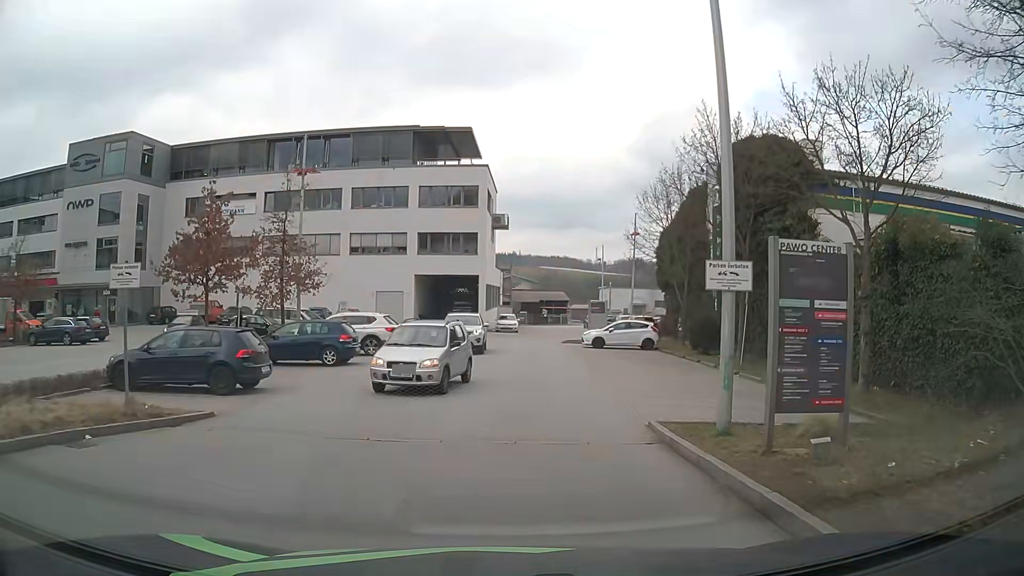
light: Day
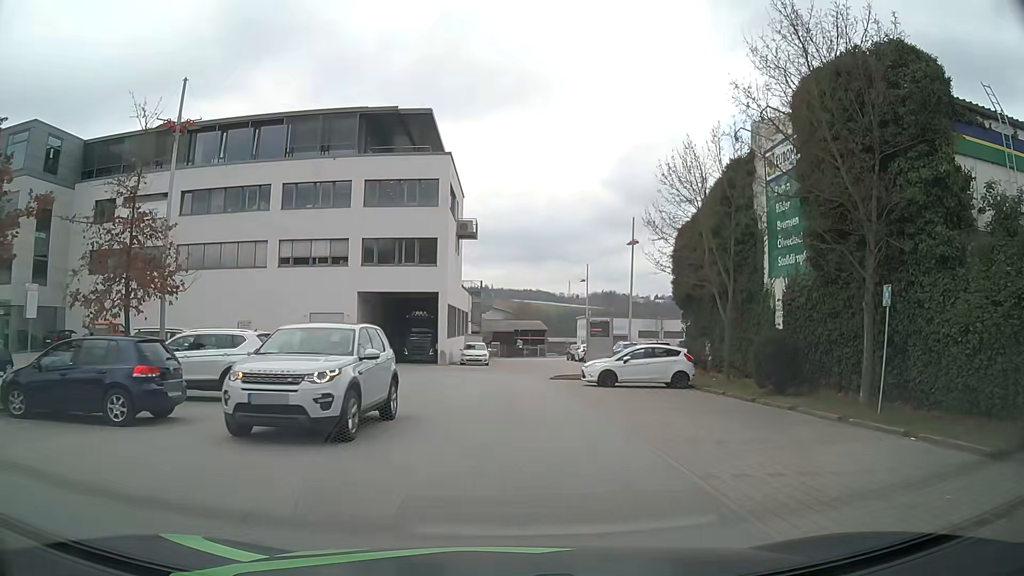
(+0.3, +11.3) m; +2°
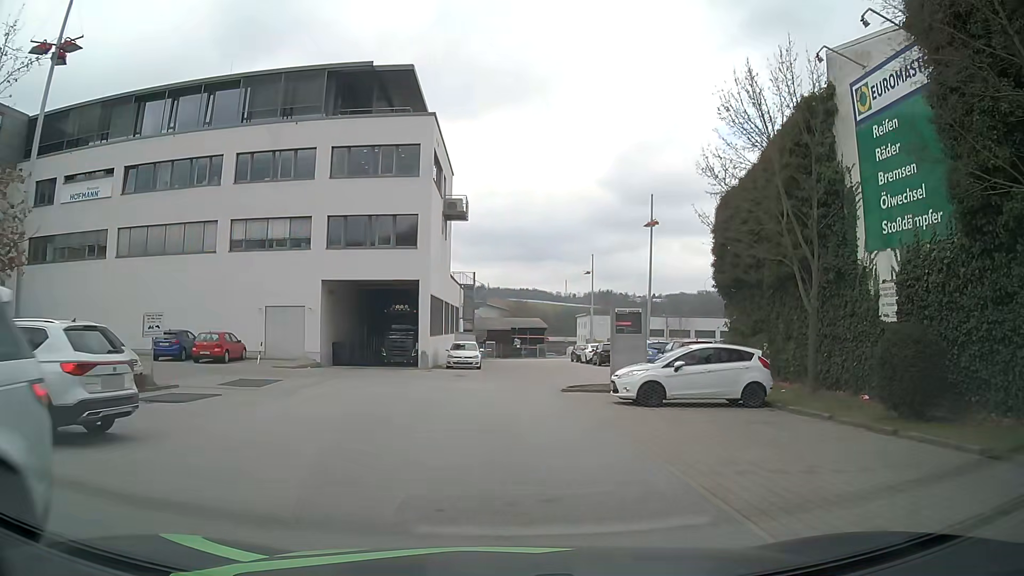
(+0.1, +7.4) m; +1°
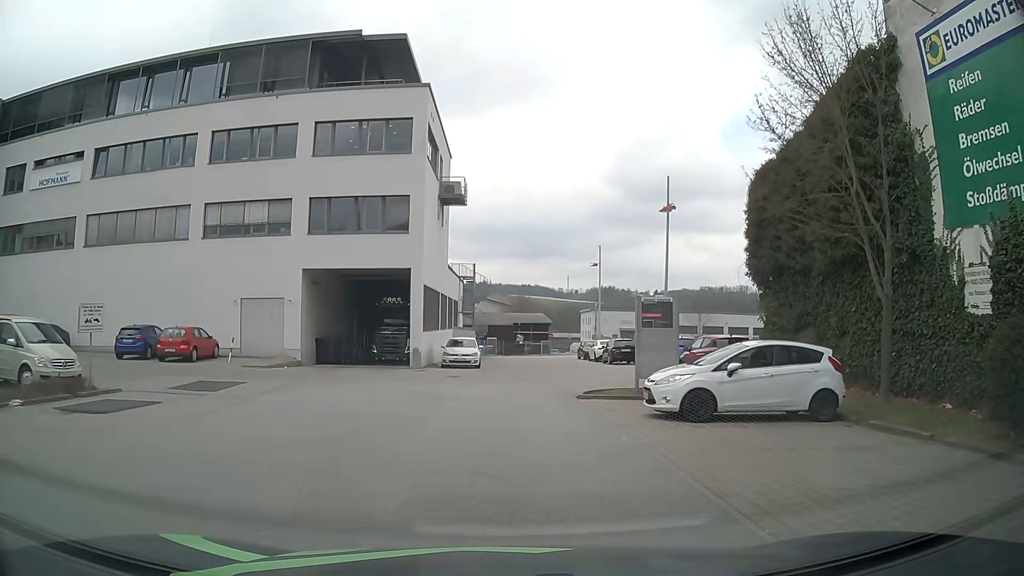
(0.0, +3.6) m; -1°
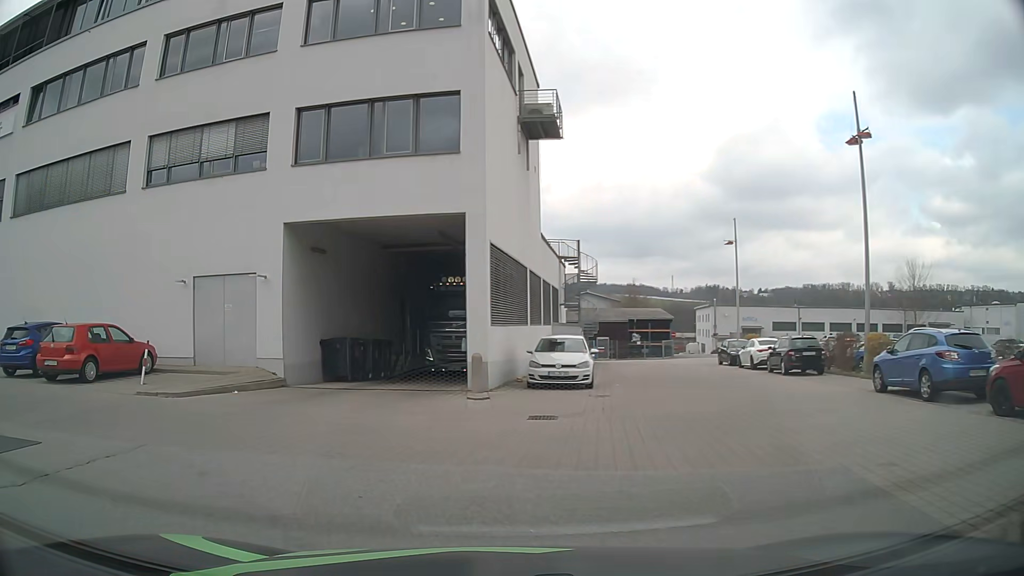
(-0.4, +12.9) m; -8°
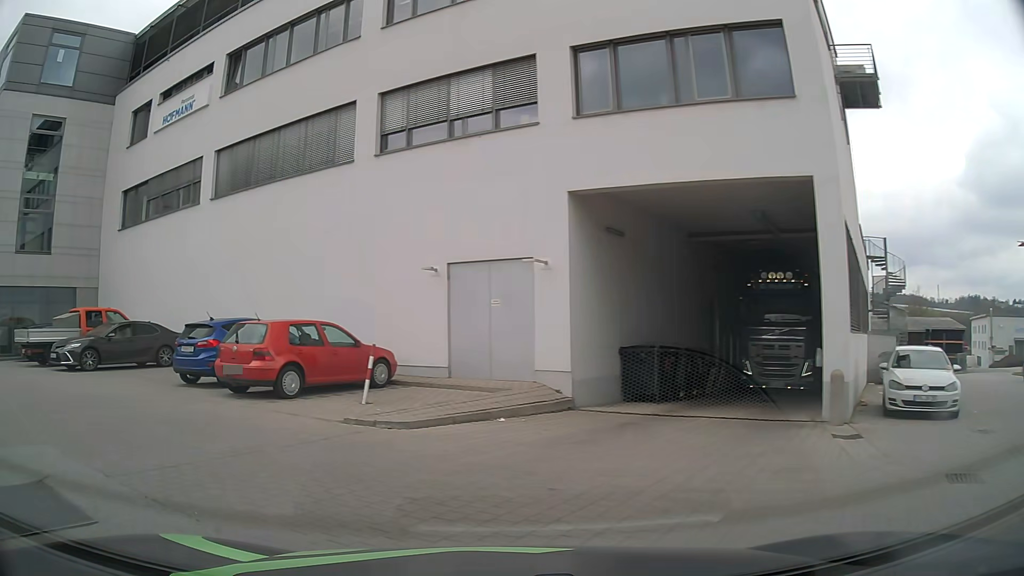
(-0.9, +4.5) m; -25°
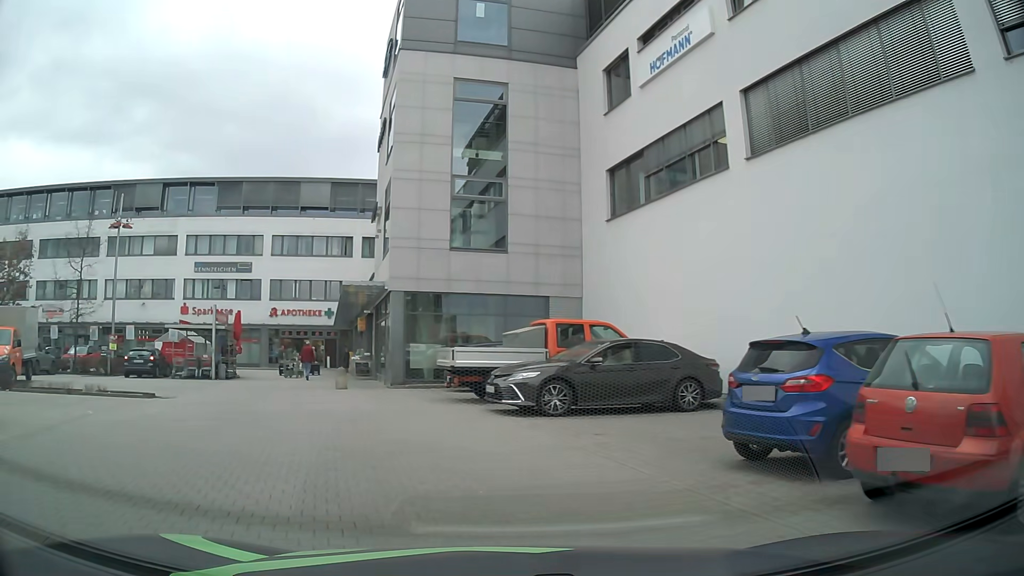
(-2.9, +7.4) m; -43°
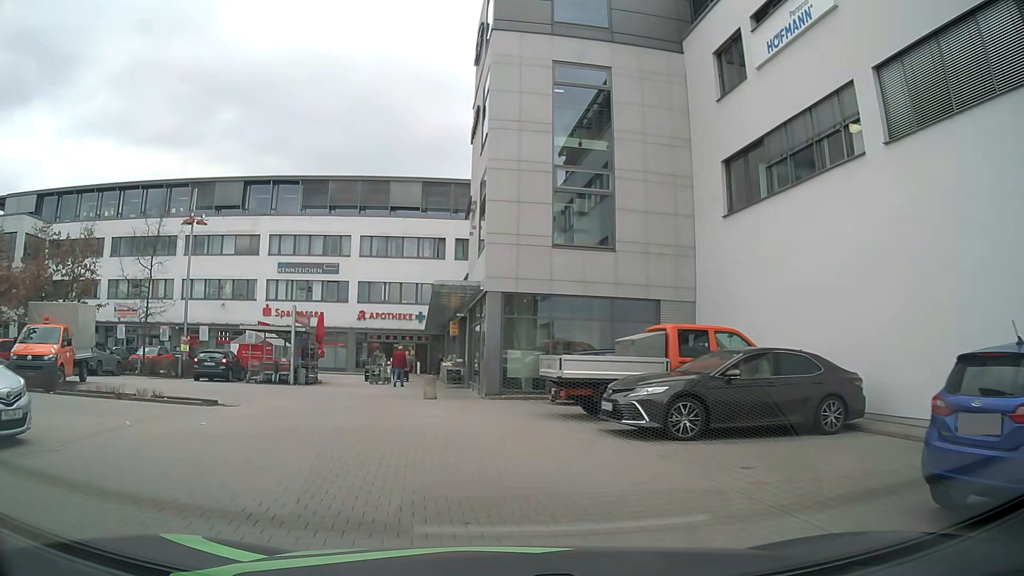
(-0.2, +2.2) m; -6°
